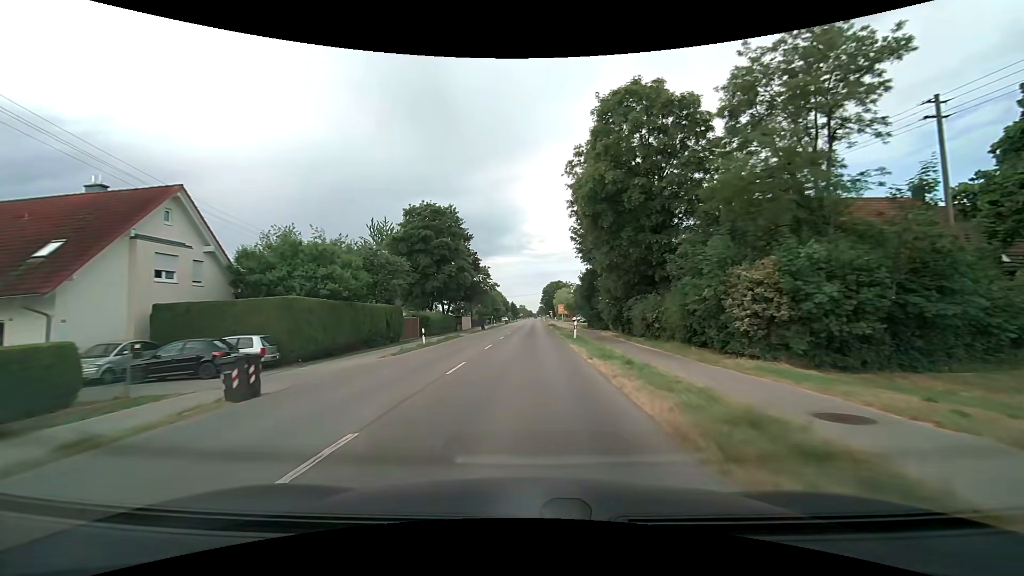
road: tertiary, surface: asphalt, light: Day
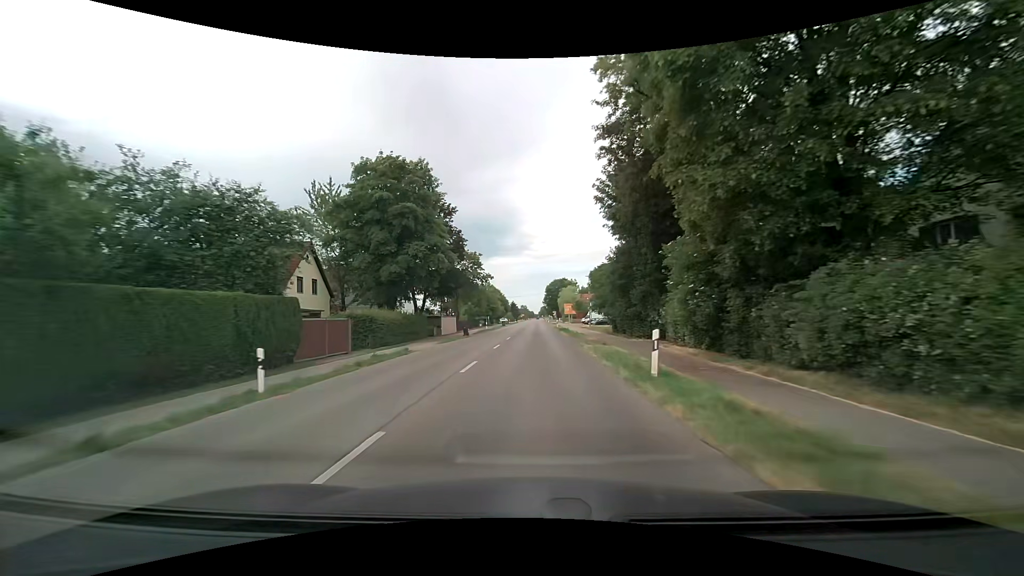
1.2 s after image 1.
(0.0, +18.0) m; 0°
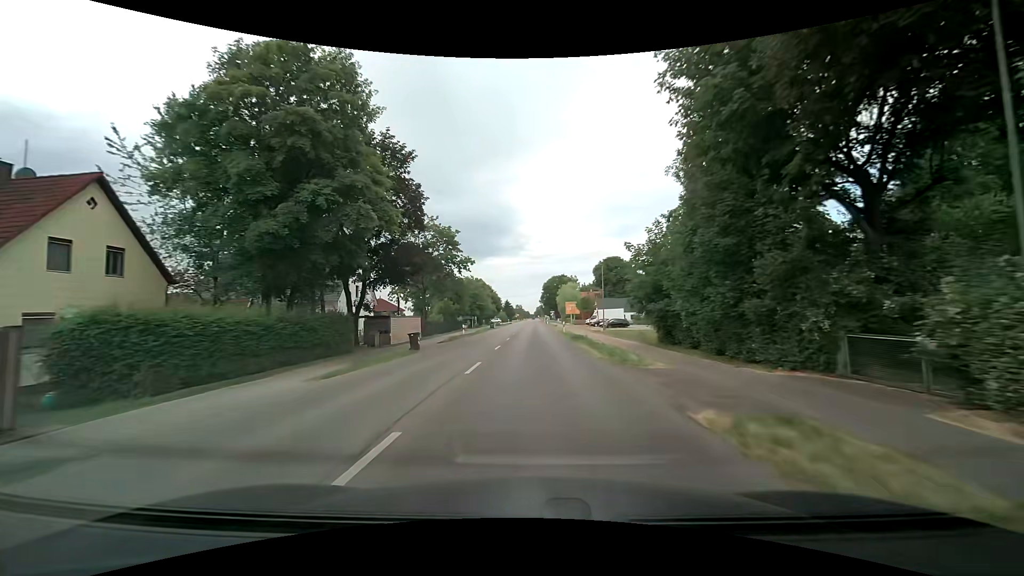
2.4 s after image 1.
(0.0, +18.0) m; -1°
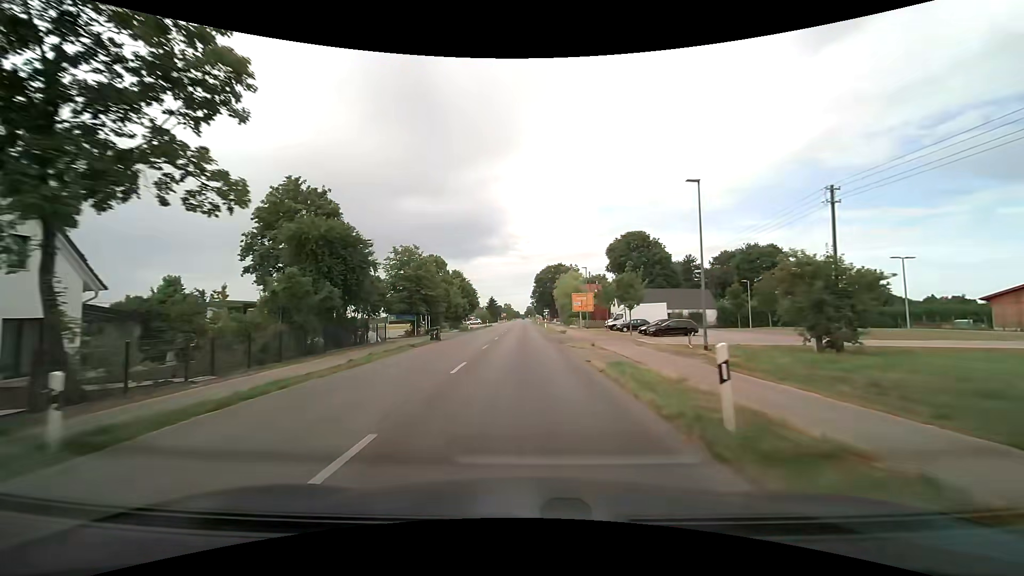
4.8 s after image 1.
(+1.1, +36.2) m; +3°
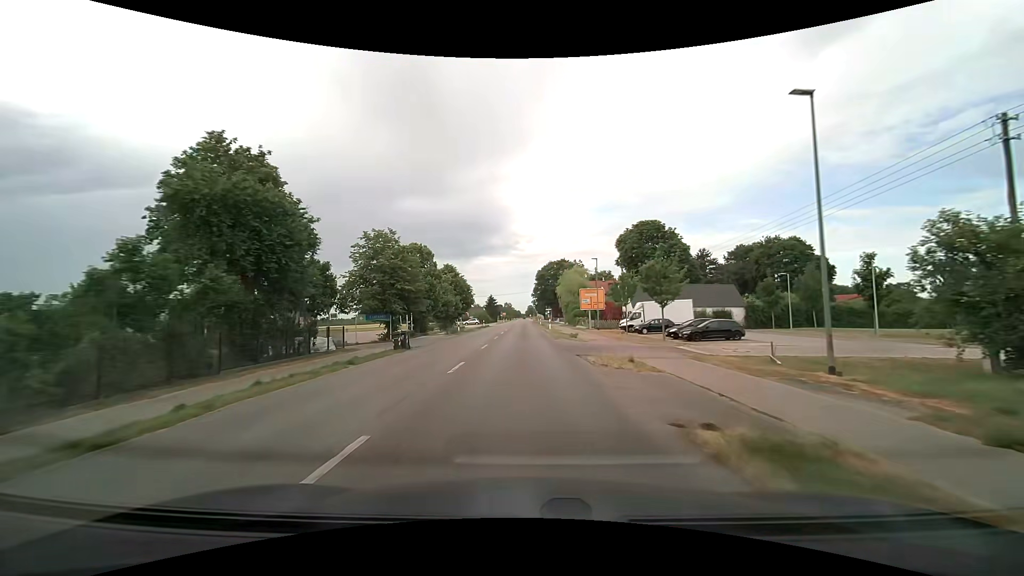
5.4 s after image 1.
(-0.1, +9.1) m; 0°
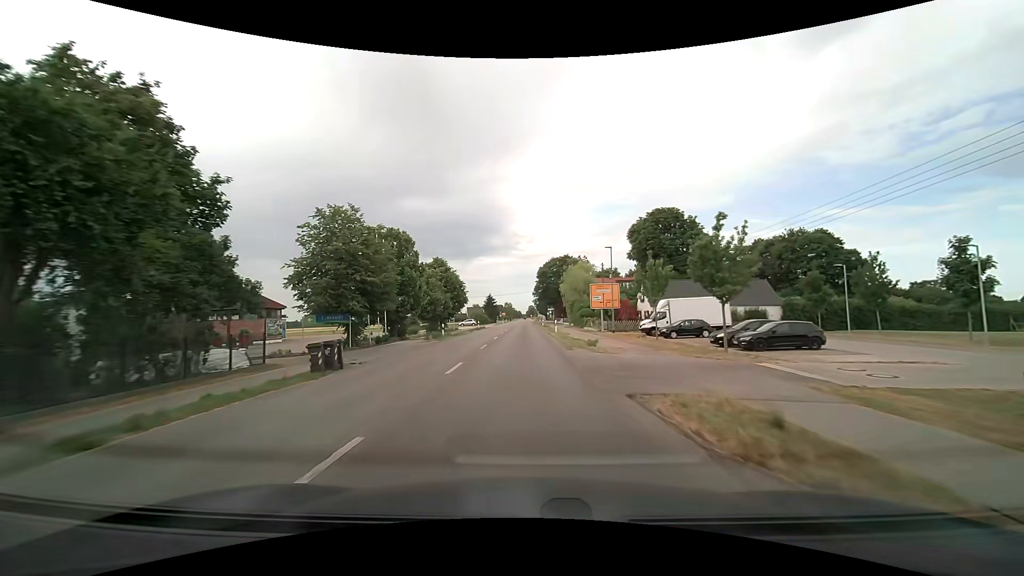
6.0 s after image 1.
(0.0, +9.1) m; -1°
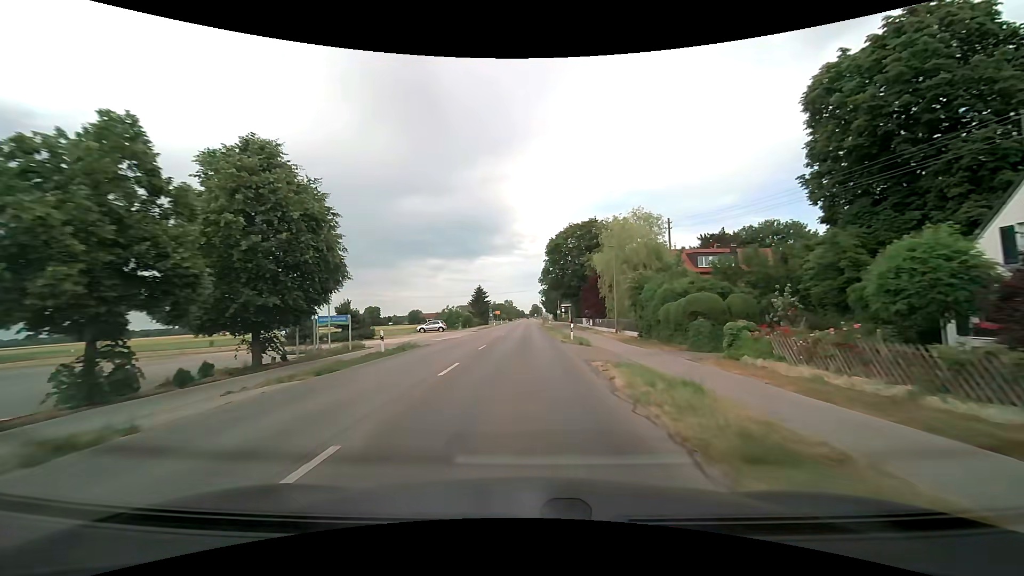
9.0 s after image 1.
(+0.1, +45.5) m; 0°
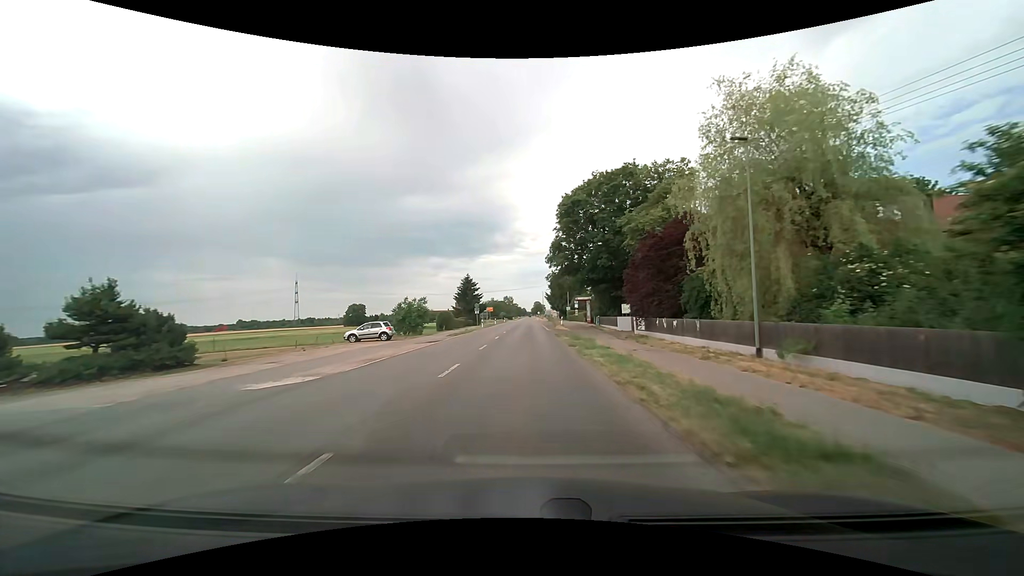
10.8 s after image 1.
(+0.1, +27.3) m; 0°
(0, +10) (0, +20) (0, +30) (0, +40) (0, +50) (0, +60) (0, +70) (0, +80) (0, +90) (0, +100) m
